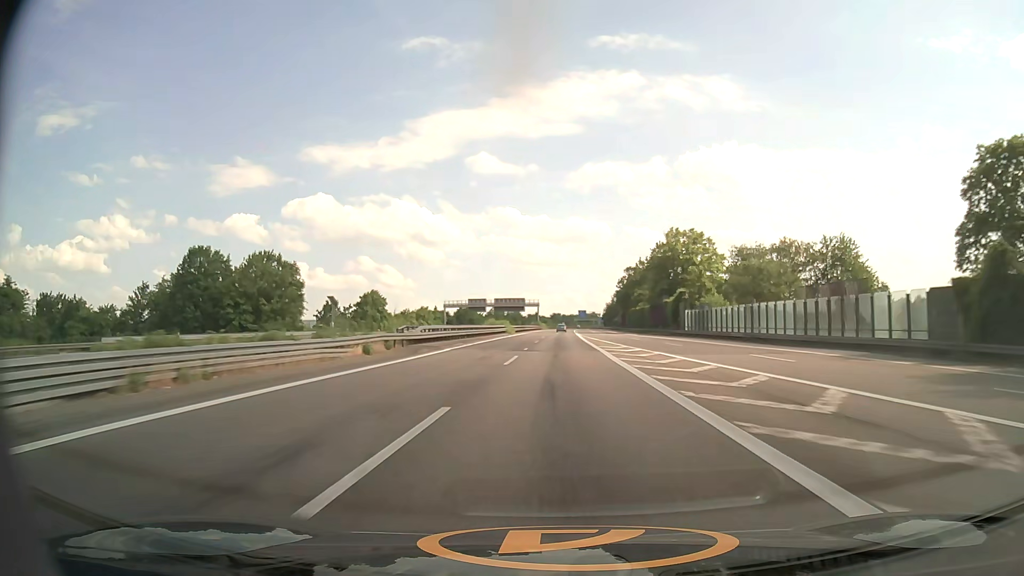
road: motorway_link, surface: asphalt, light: Day
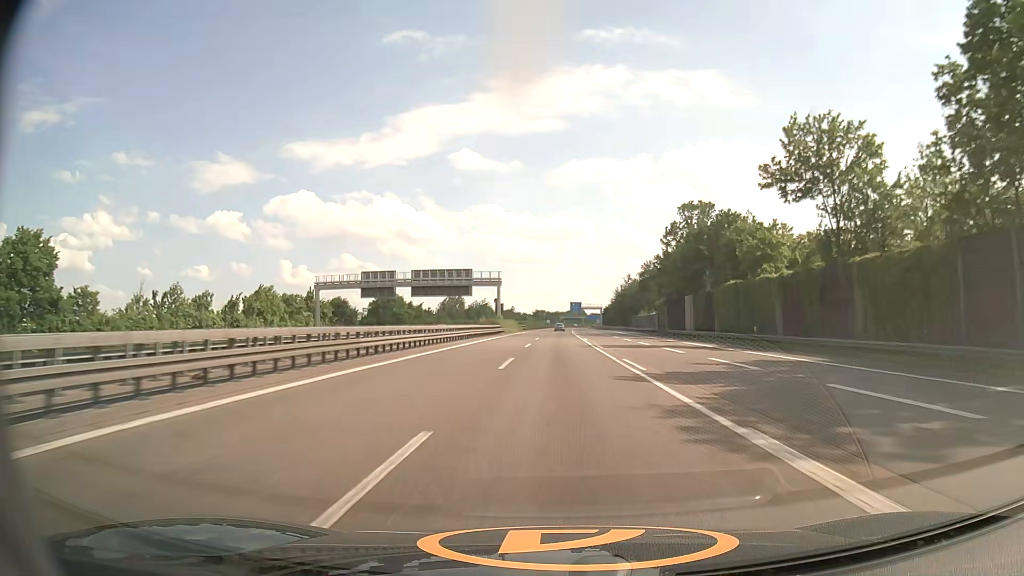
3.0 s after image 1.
(+1.2, +100.8) m; +1°
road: motorway
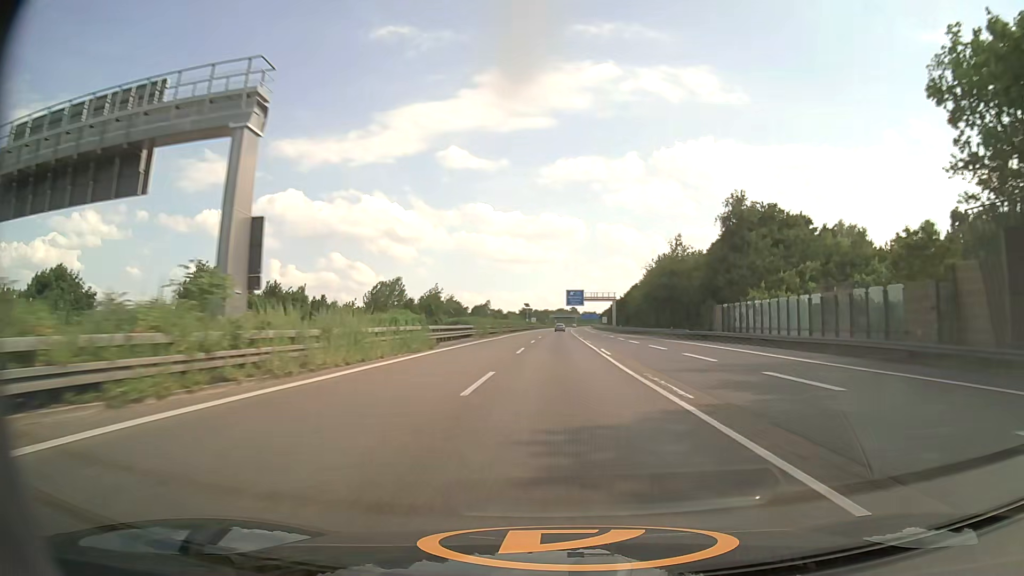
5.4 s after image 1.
(+0.5, +79.7) m; +1°
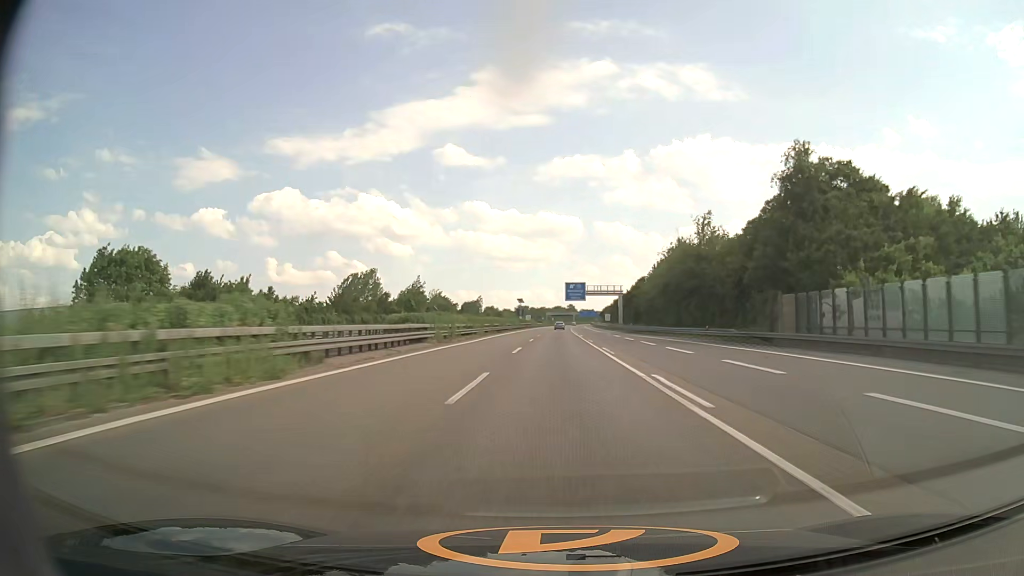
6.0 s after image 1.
(0.0, +19.8) m; 0°
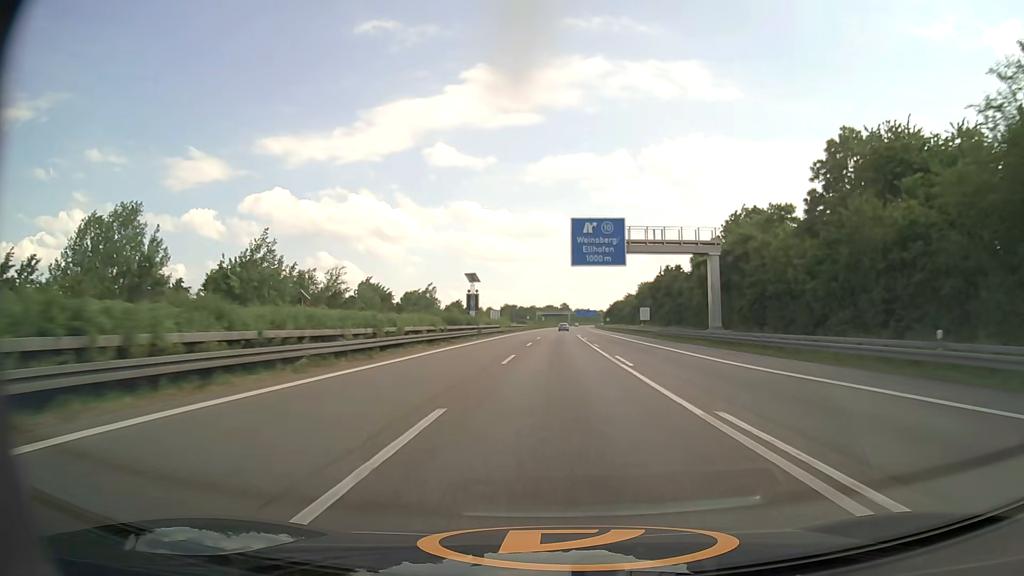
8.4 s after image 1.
(+0.3, +78.8) m; +1°
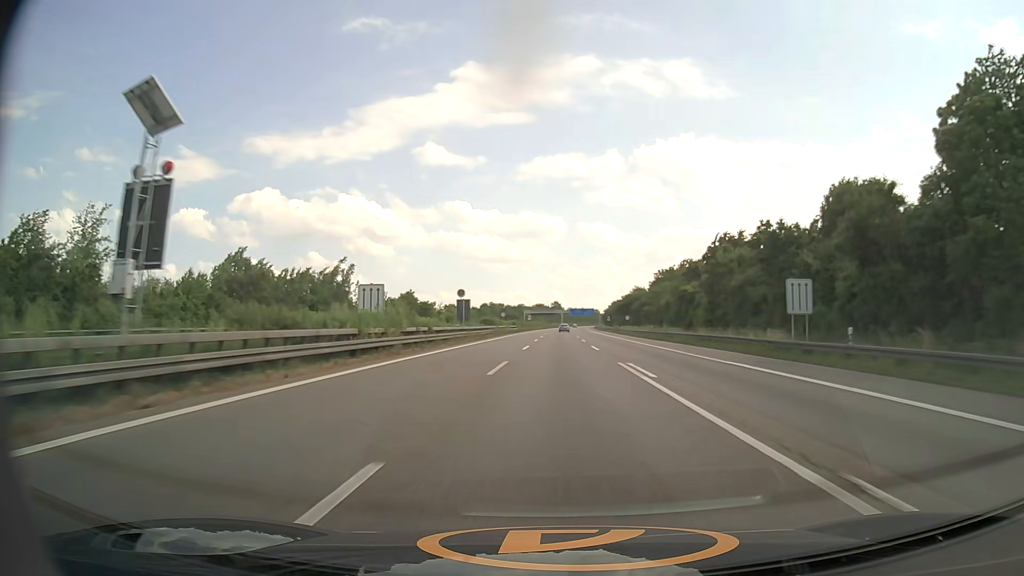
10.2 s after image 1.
(+0.3, +58.7) m; +1°
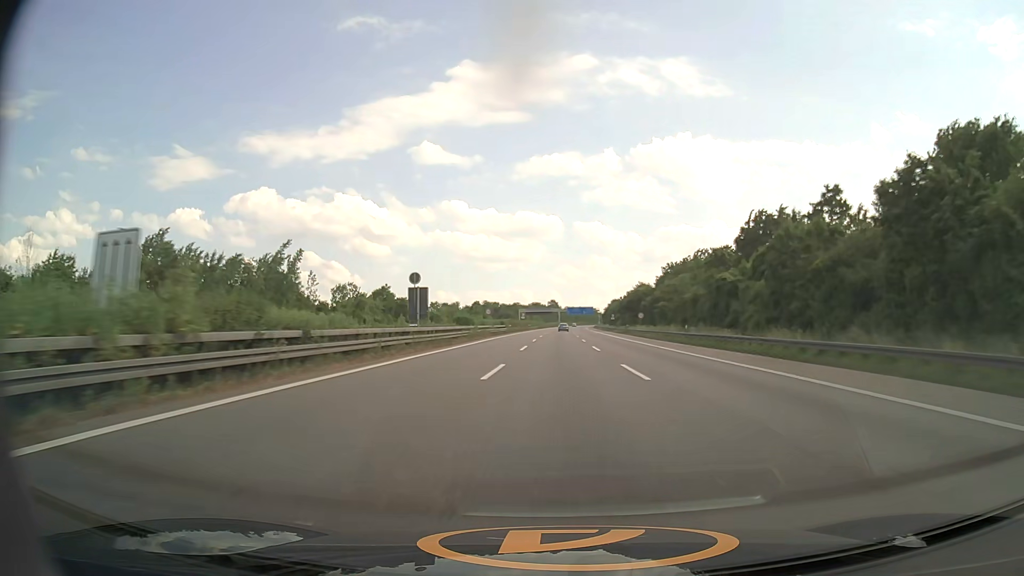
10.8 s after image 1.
(-0.1, +19.5) m; 0°
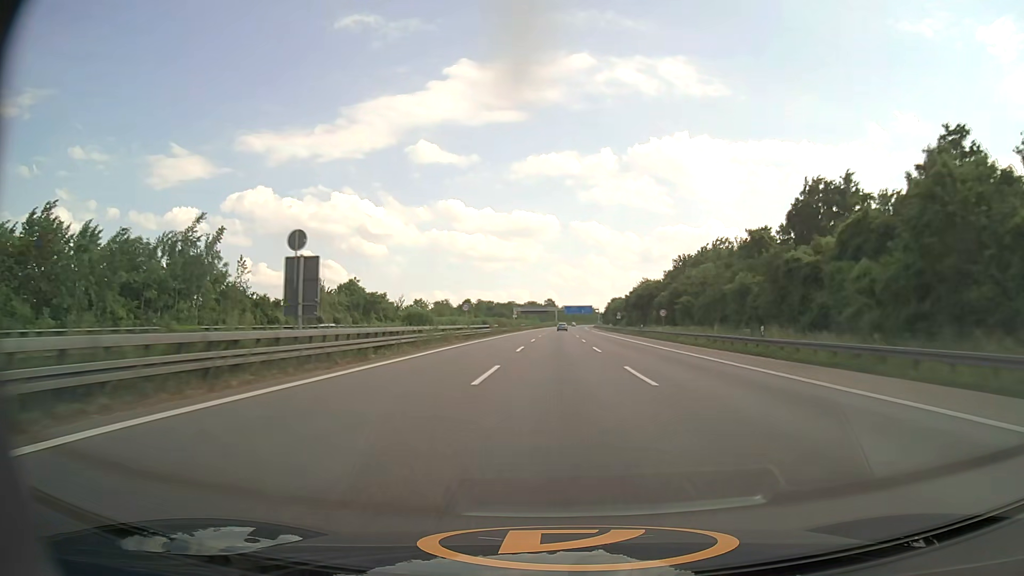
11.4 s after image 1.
(0.0, +19.5) m; 0°
(0, +10) (0, +20) (0, +30) (0, +40) (0, +50) (0, +60) (+1, +70) (+1, +80) (+1, +90) (+1, +100) m
